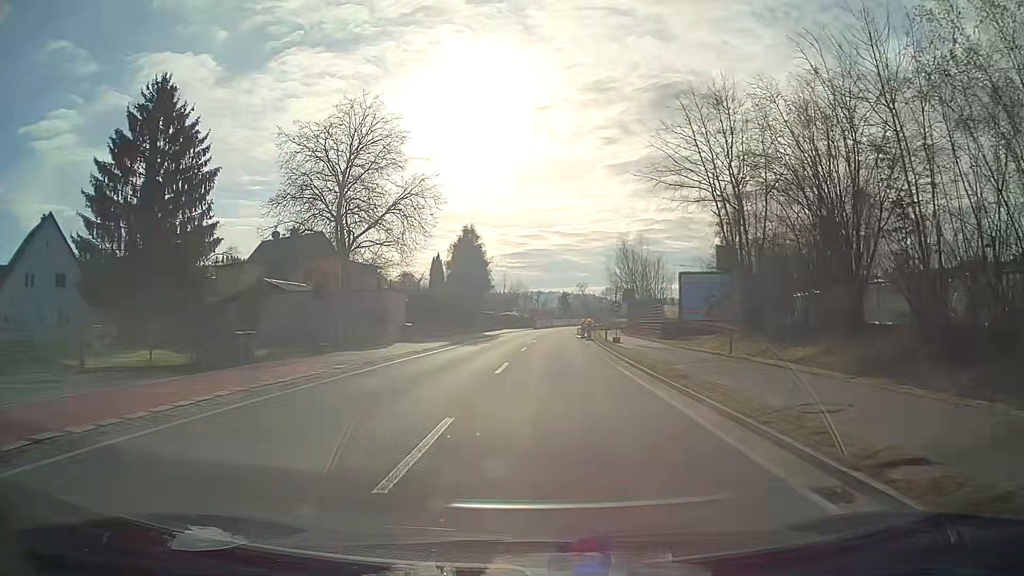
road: primary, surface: asphalt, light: Day
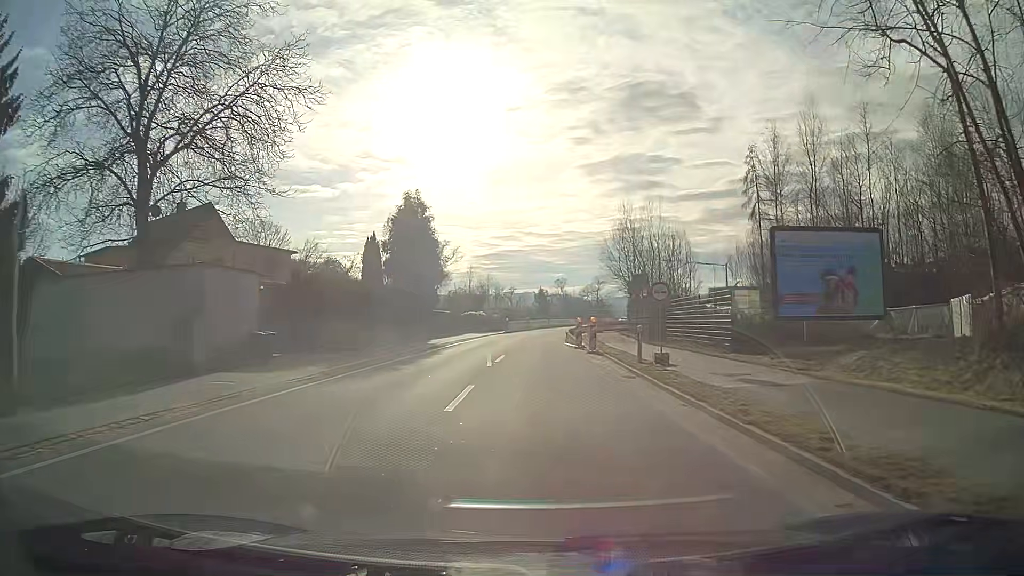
(+0.3, +18.9) m; +2°
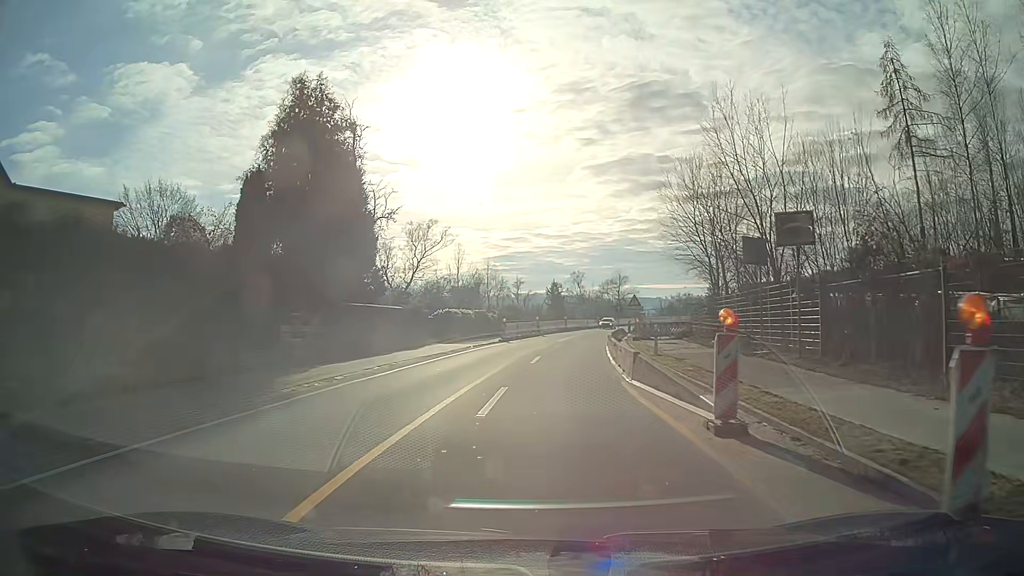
(-0.2, +24.4) m; -1°
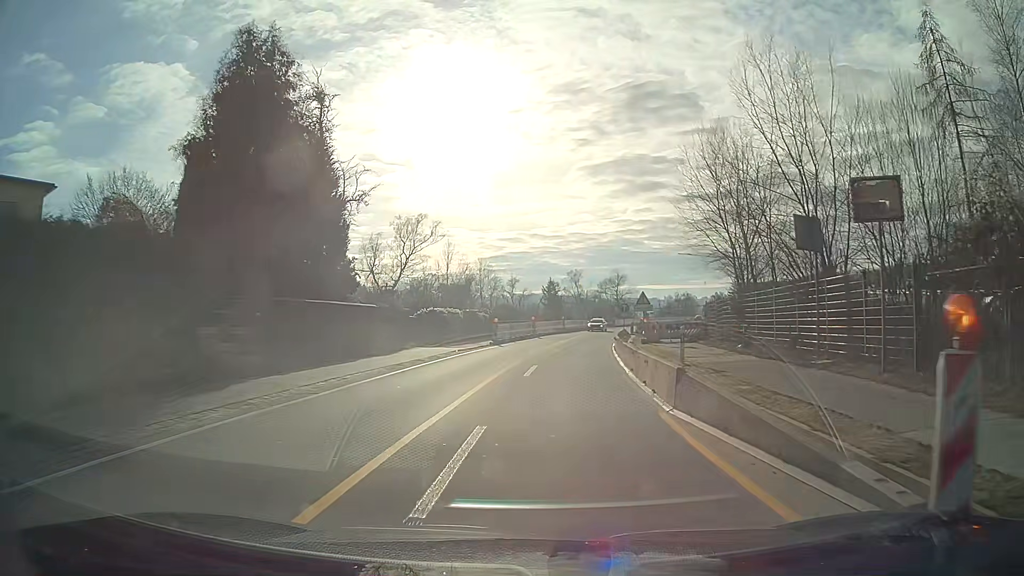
(0.0, +4.9) m; +1°
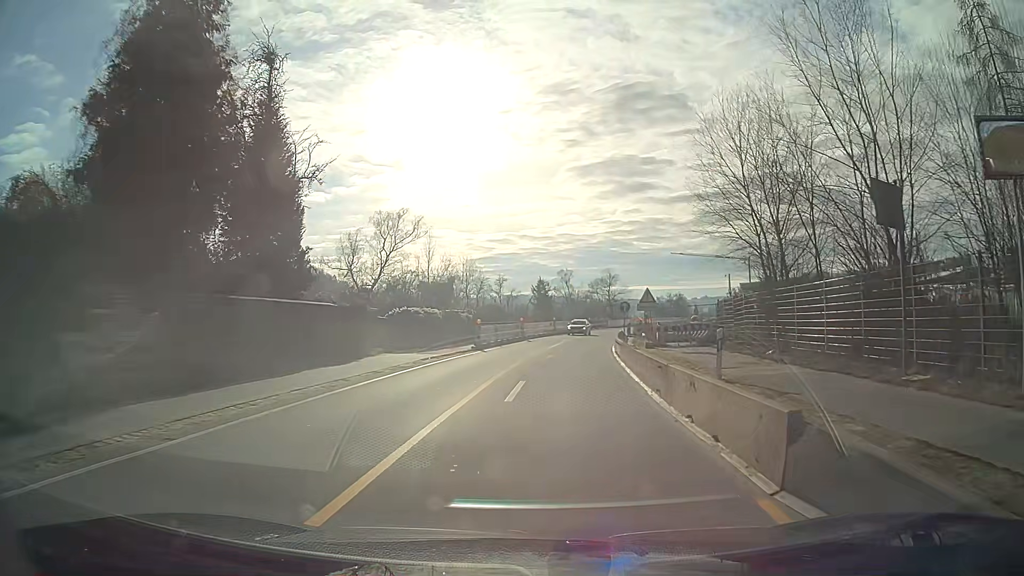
(0.0, +4.9) m; +1°
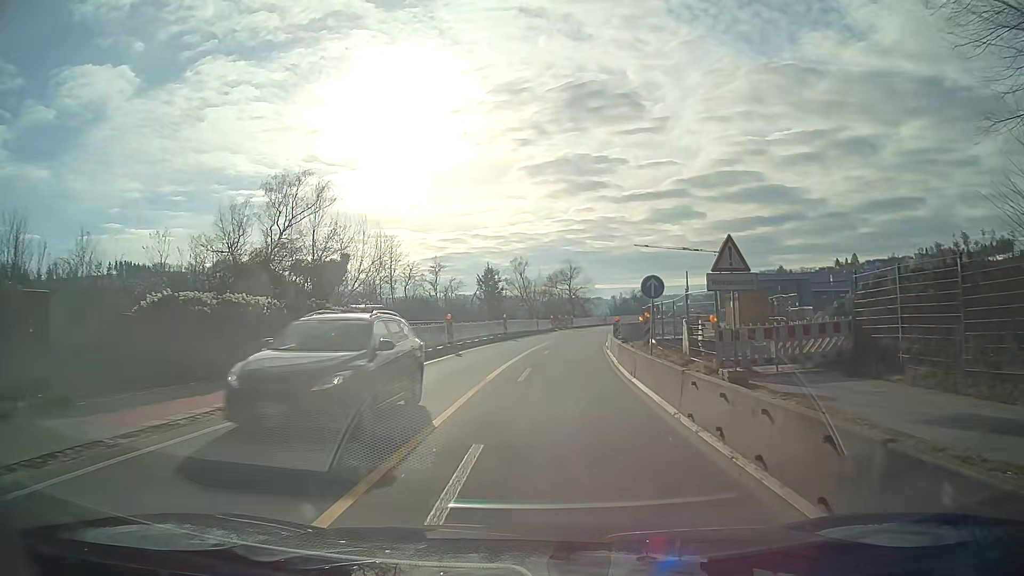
(+0.7, +19.8) m; +4°
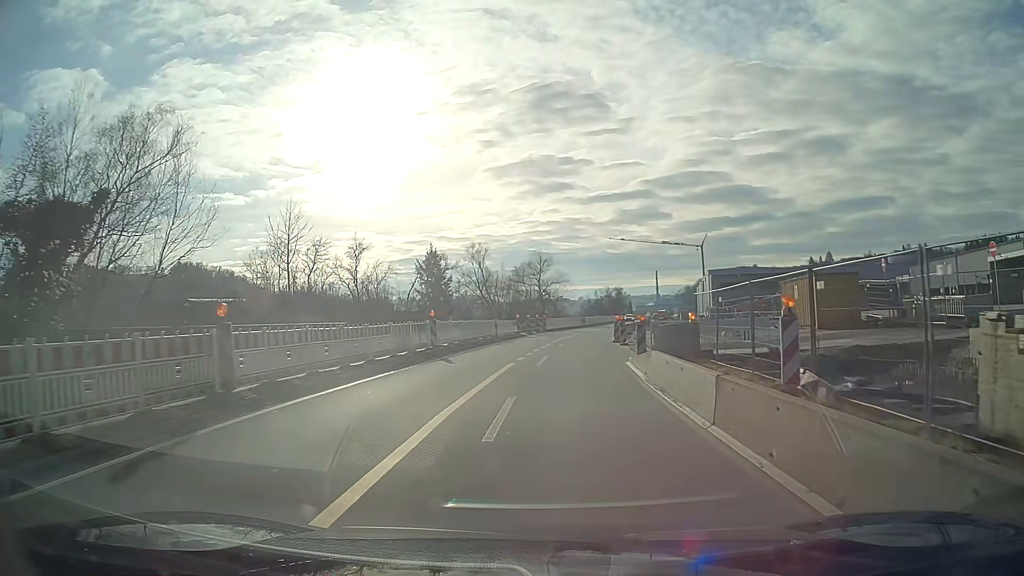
(+0.5, +19.8) m; +3°
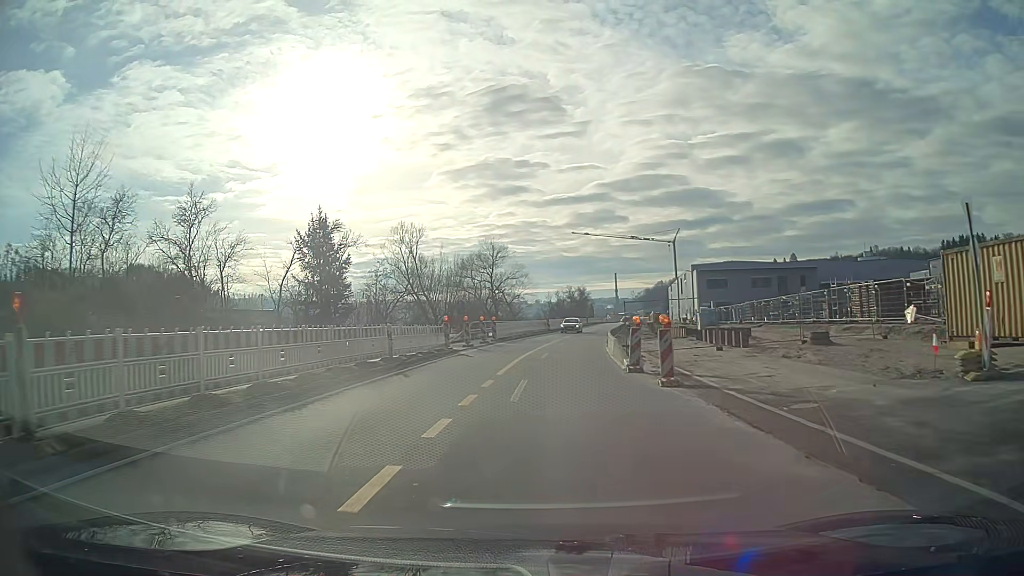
(+0.6, +19.8) m; +3°
(0, +10) (+1, +20) (+1, +30) (+2, +40) (+3, +50) (+5, +60) (+6, +70) (+8, +80) (+9, +89) (+11, +99) m
